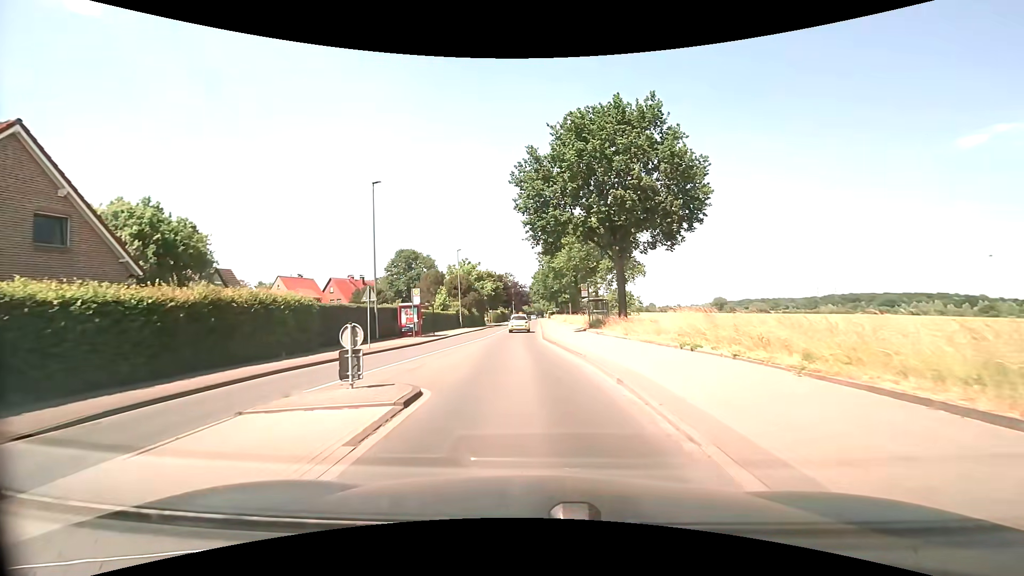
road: secondary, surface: asphalt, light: Day
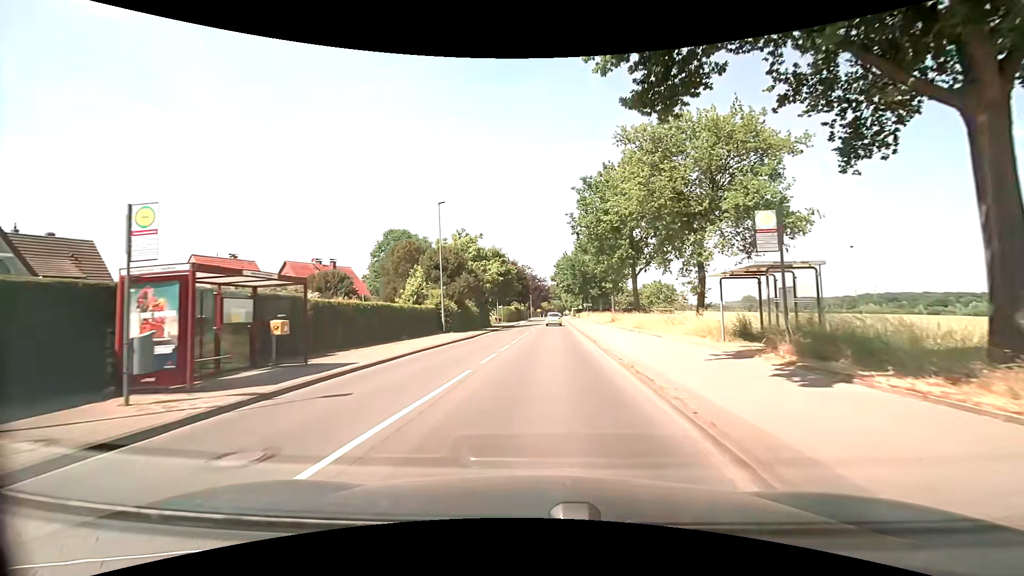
(-1.0, +26.9) m; -2°
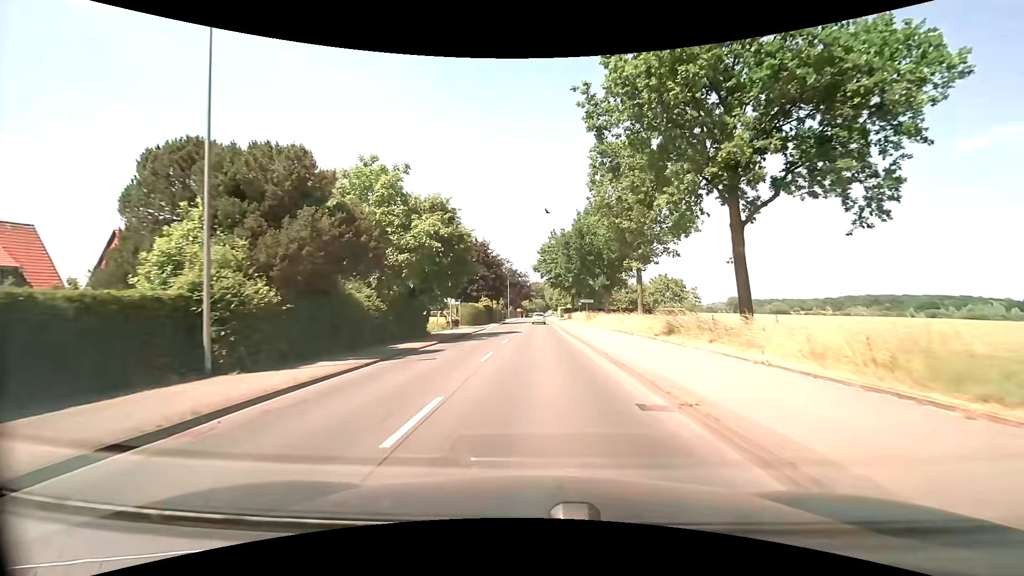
(+0.5, +26.5) m; +2°
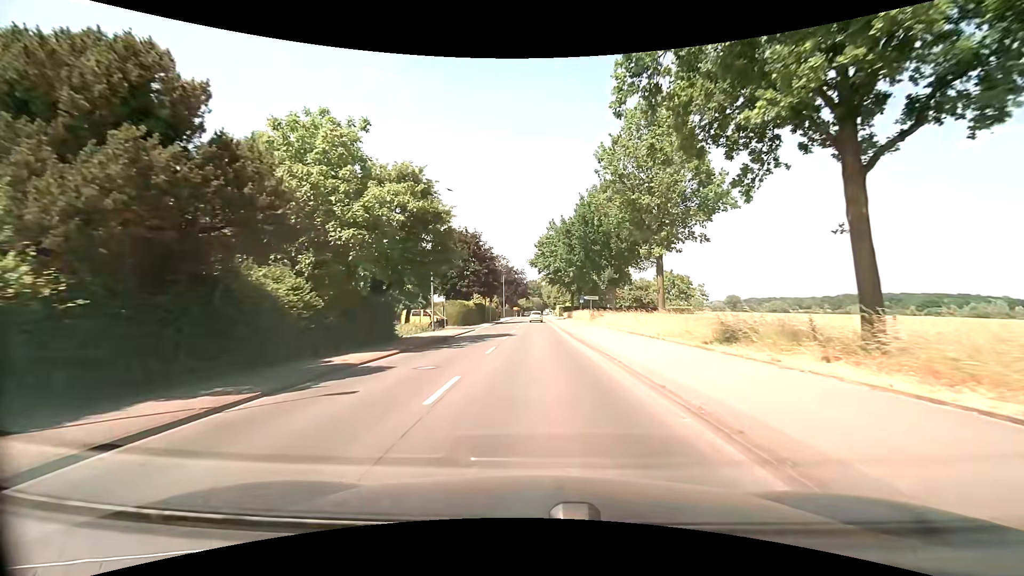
(+0.1, +7.0) m; +1°
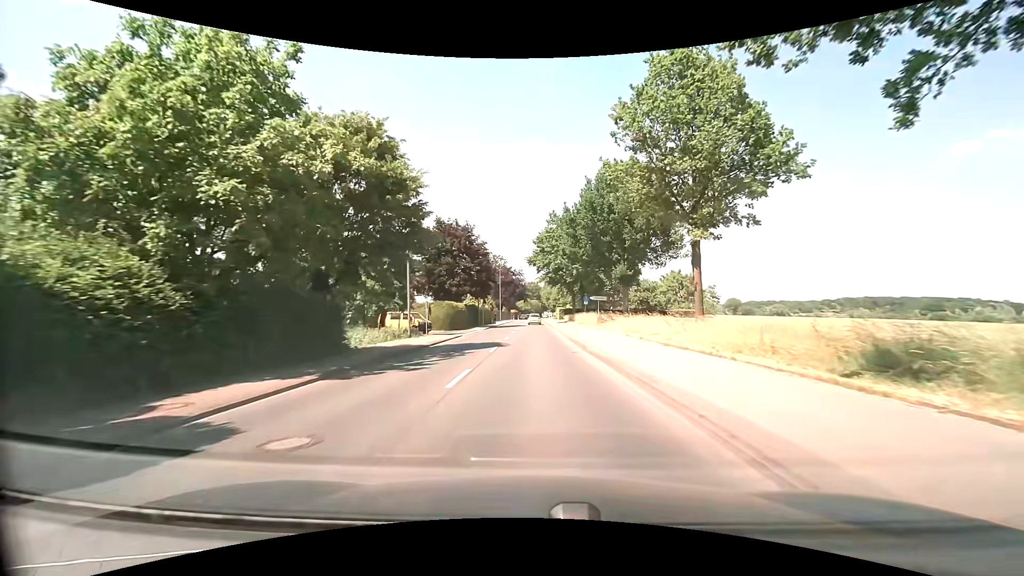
(-0.1, +7.0) m; 0°
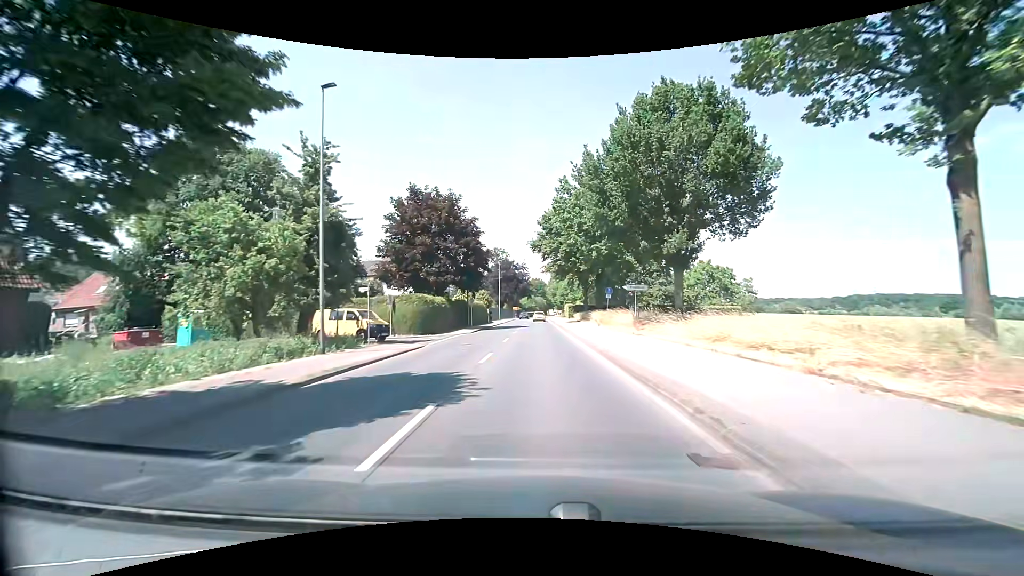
(-0.1, +14.0) m; -1°
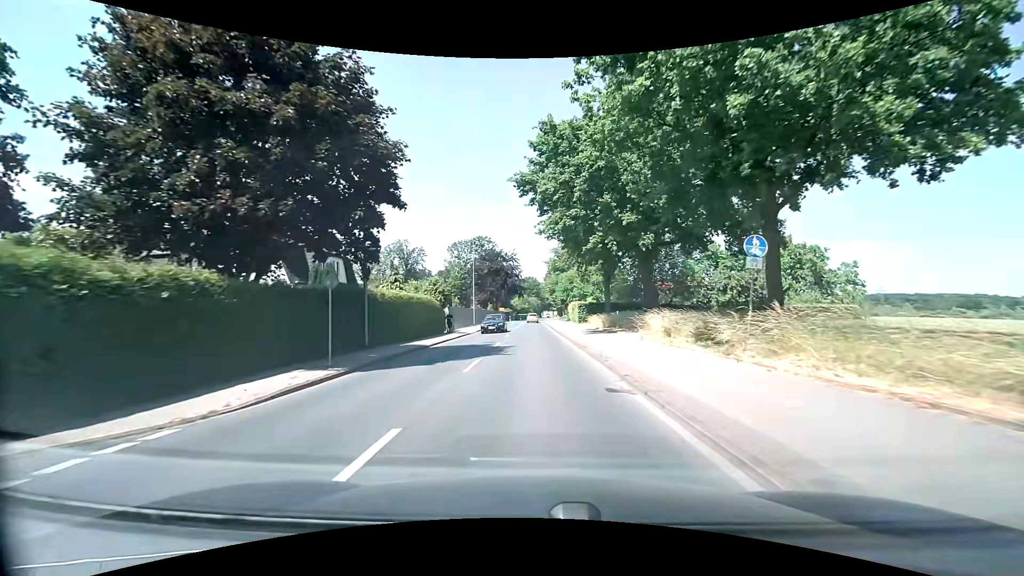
(+0.2, +28.7) m; +1°
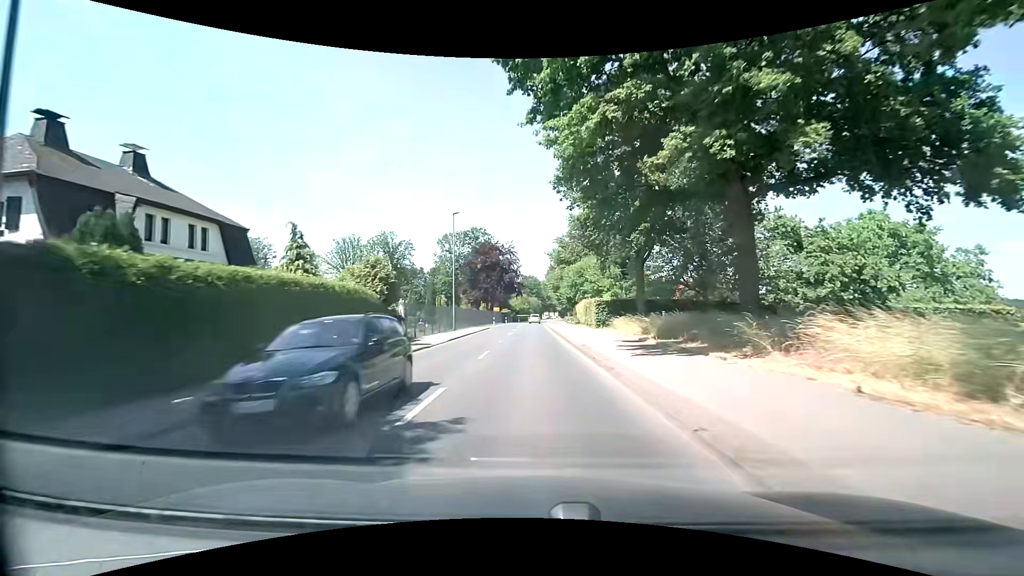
(0.0, +14.8) m; 0°
(0, +10) (0, +20) (0, +30) (0, +40) (0, +50) (0, +60) (0, +70) (0, +80) (0, +90) (+1, +100) m
